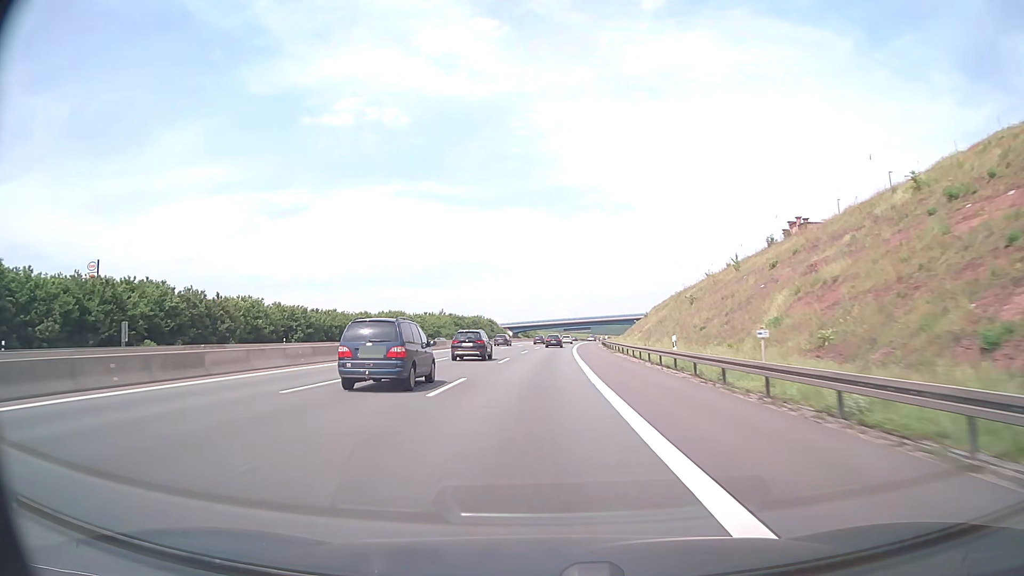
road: motorway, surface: asphalt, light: Day
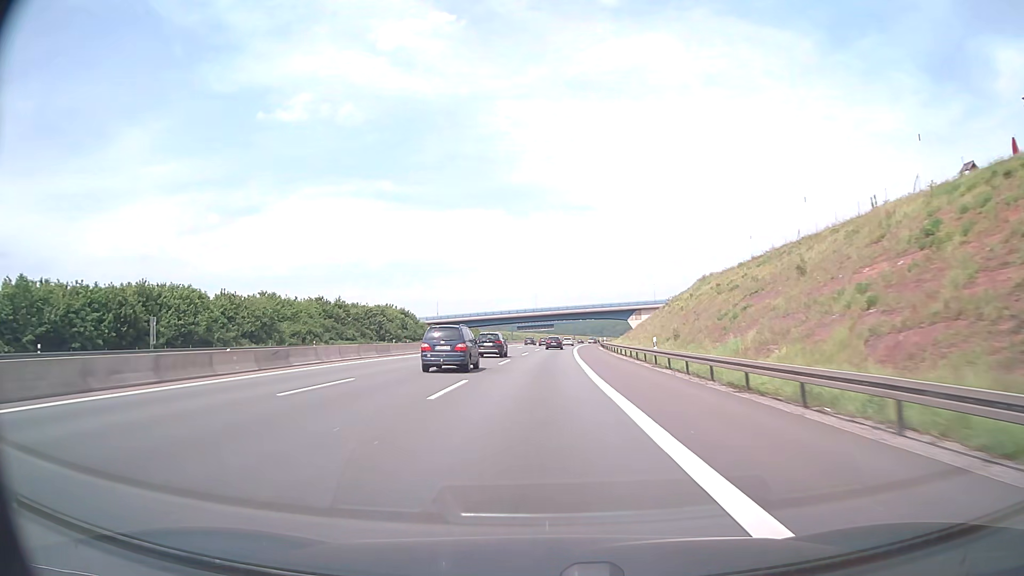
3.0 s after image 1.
(+2.7, +90.6) m; +4°
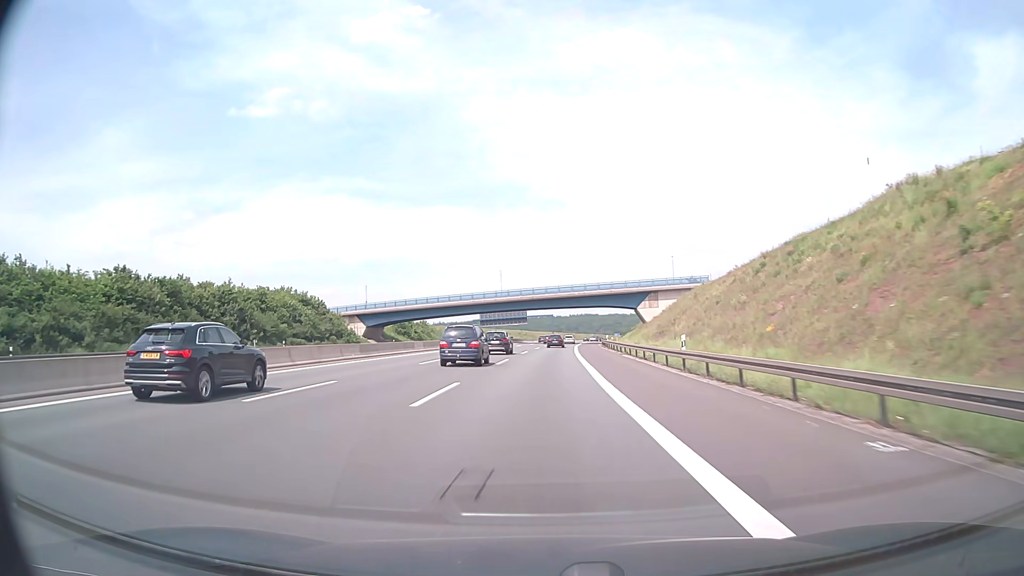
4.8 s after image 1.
(+1.1, +55.9) m; +2°
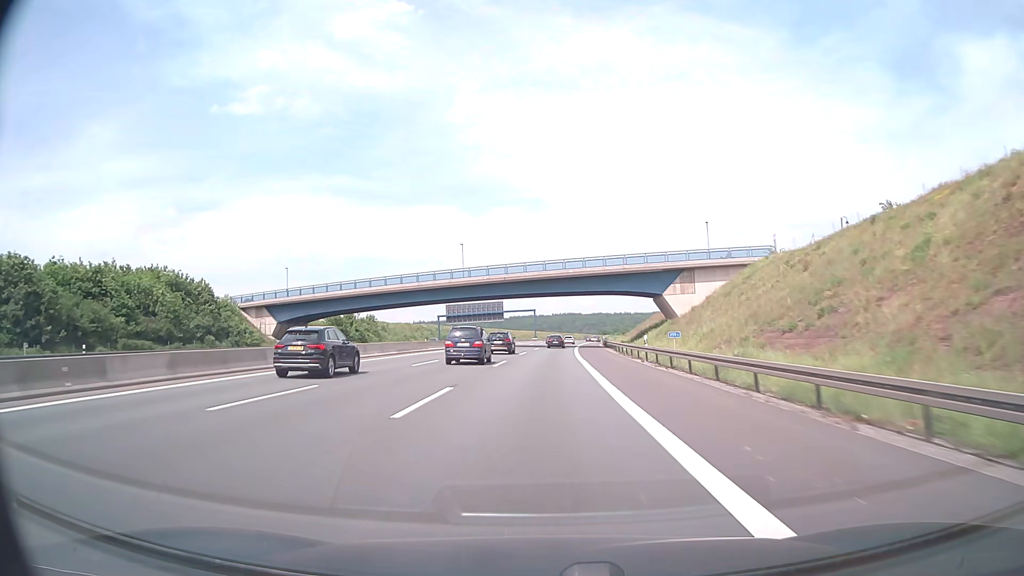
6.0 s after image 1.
(+0.5, +37.6) m; +2°
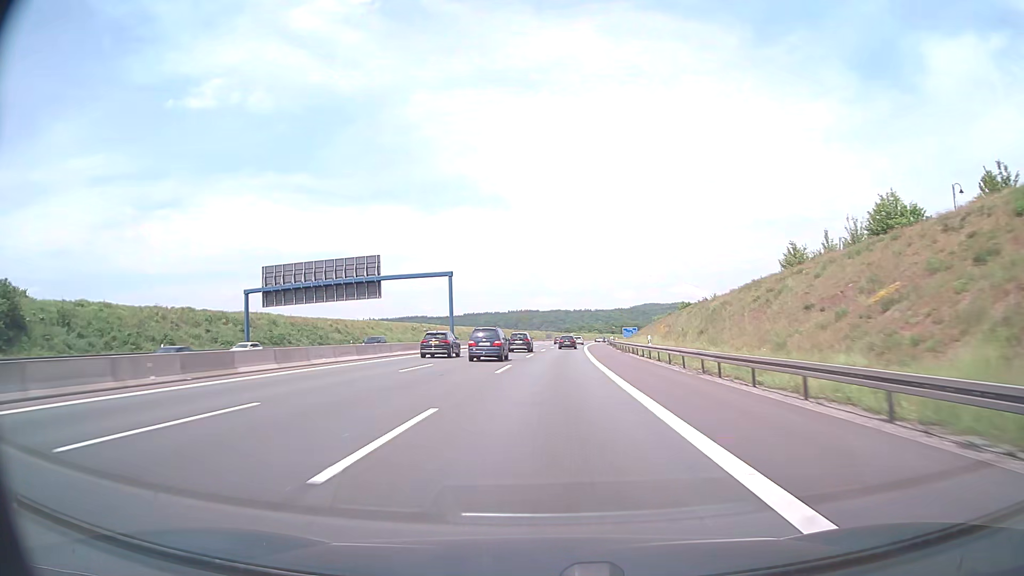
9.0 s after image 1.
(+2.3, +94.6) m; +3°
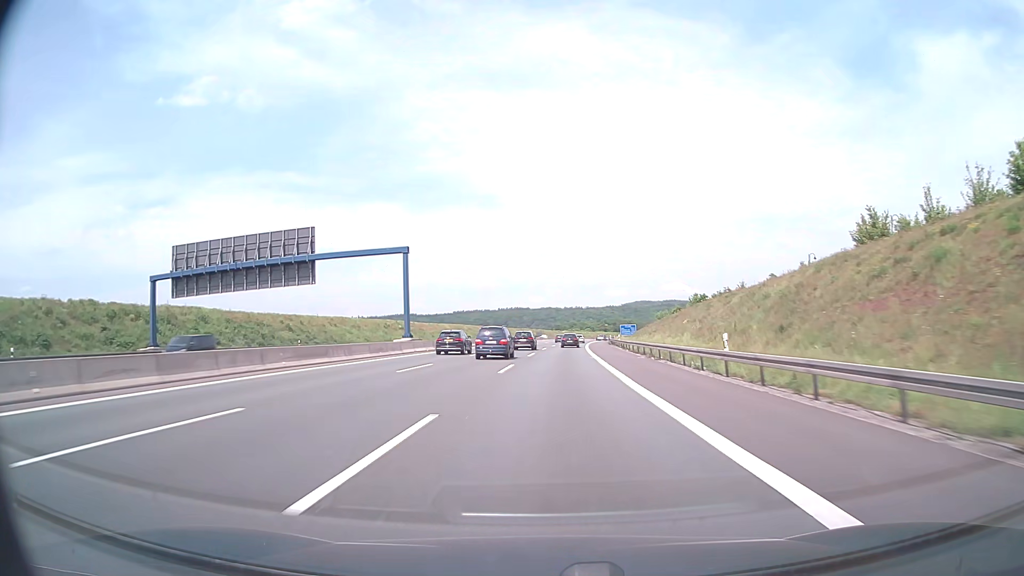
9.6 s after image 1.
(+0.3, +19.0) m; +2°
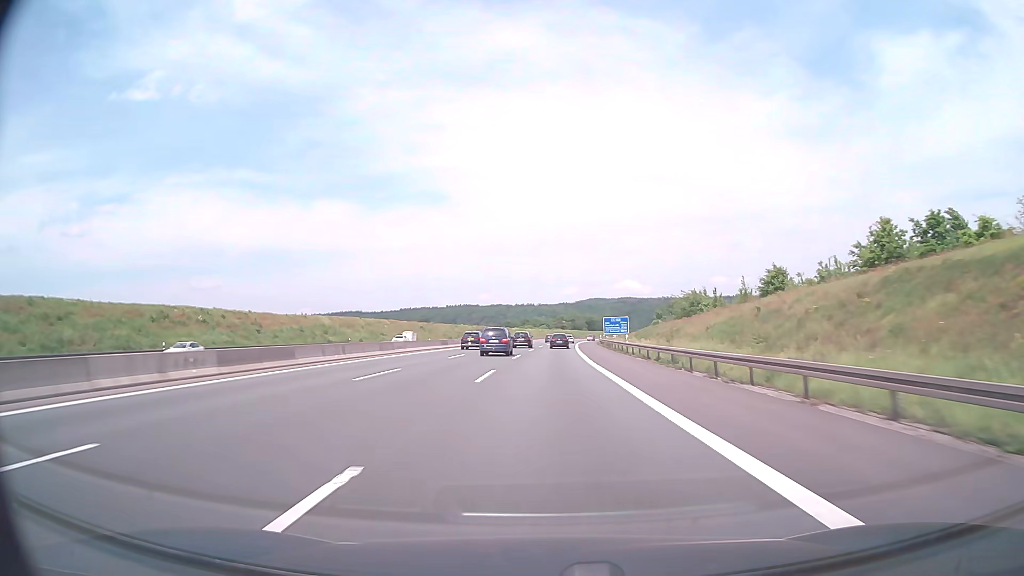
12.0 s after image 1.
(+2.5, +76.0) m; +4°
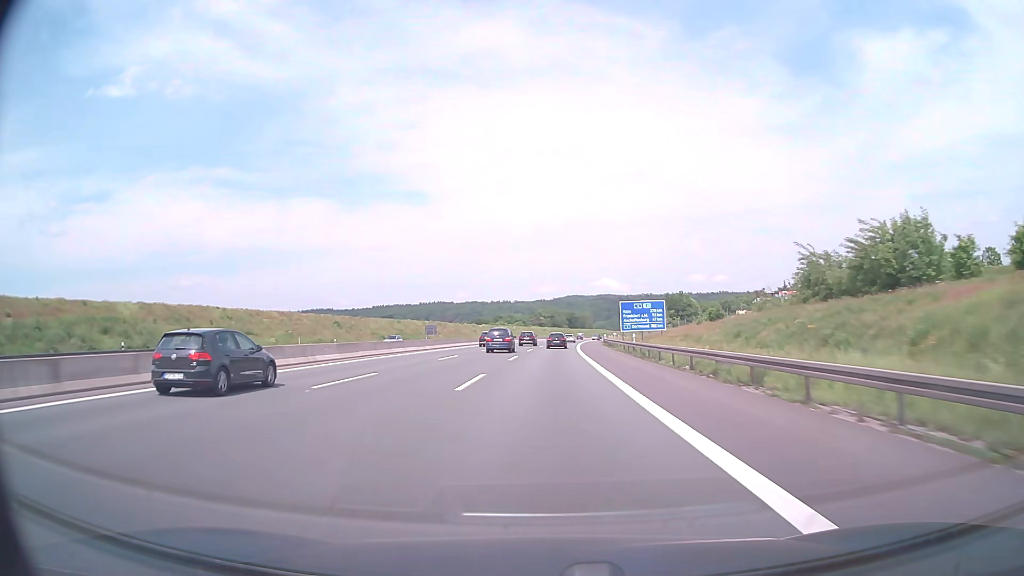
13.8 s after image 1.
(+1.1, +56.9) m; +2°
(0, +10) (0, +20) (0, +30) (0, +40) (+1, +50) (+1, +60) (+2, +70) (+2, +80) (+3, +90) (+4, +100) m
